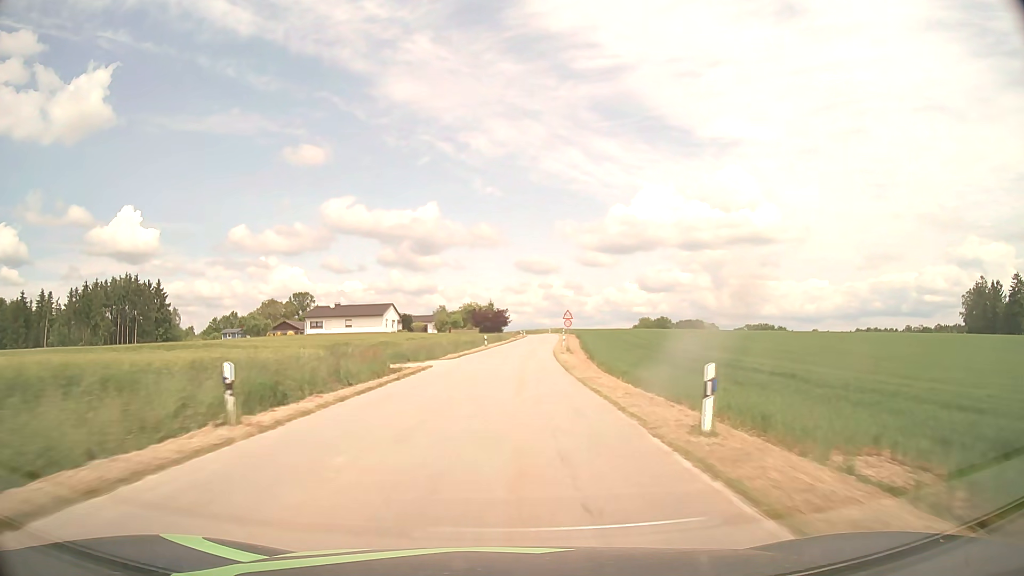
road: tertiary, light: Day
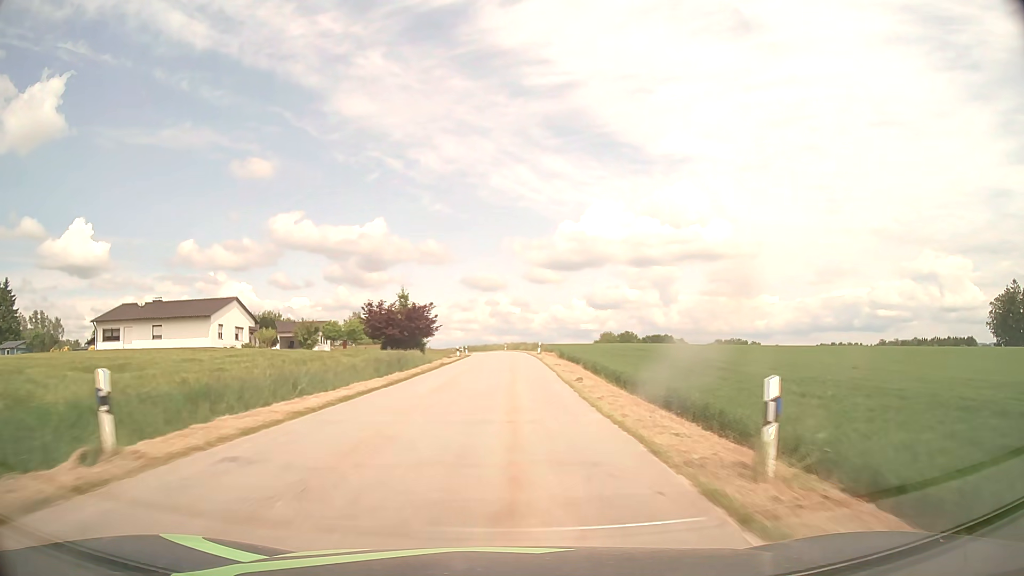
(+2.0, +52.4) m; +4°
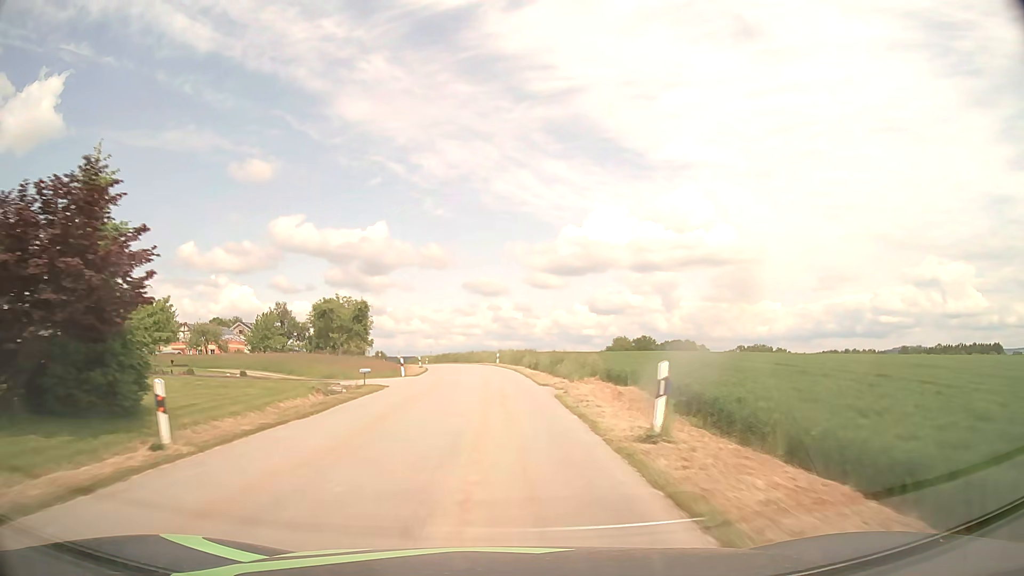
(+1.0, +47.8) m; 0°
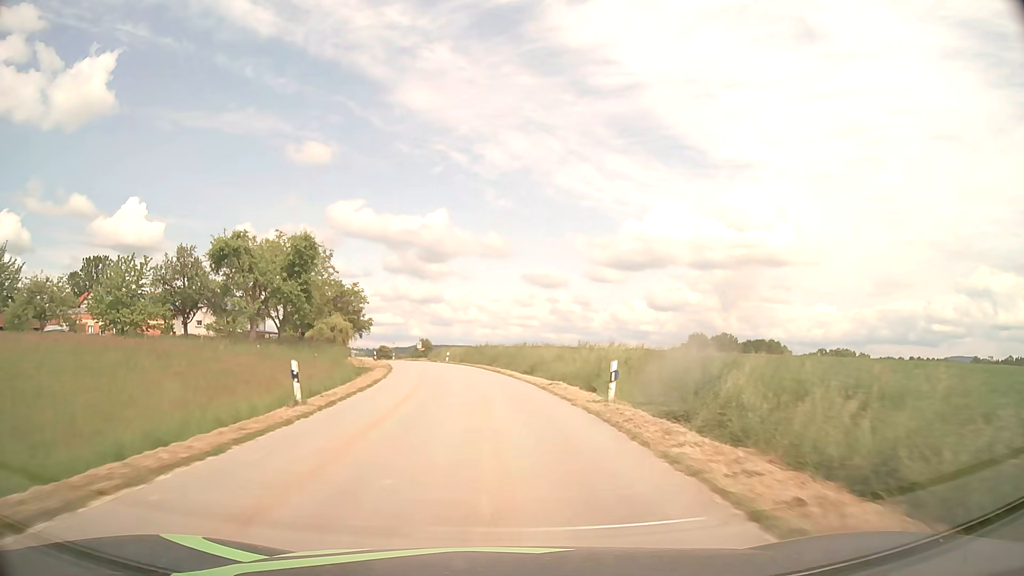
(-1.9, +44.7) m; -5°
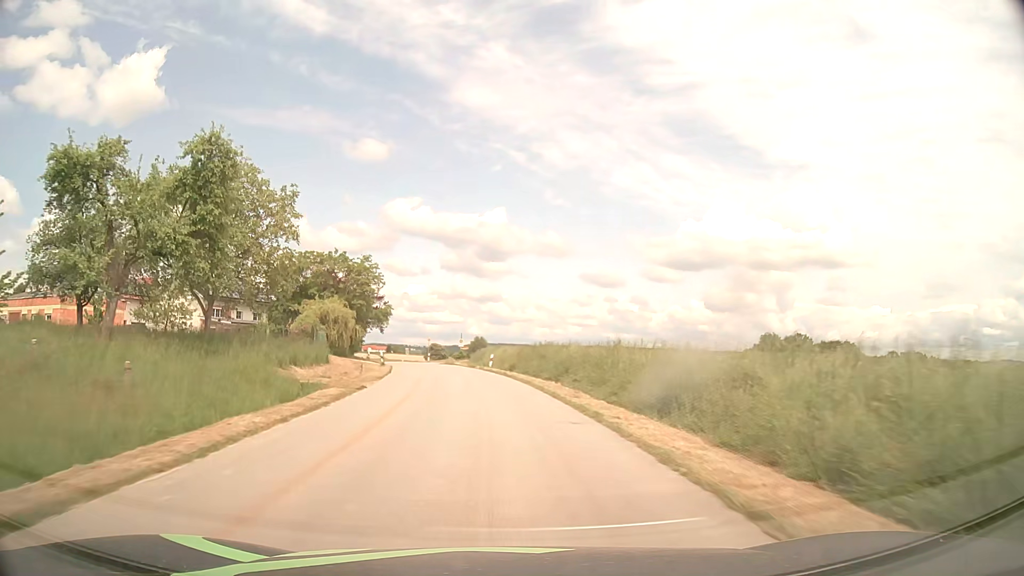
(-0.8, +21.9) m; -5°
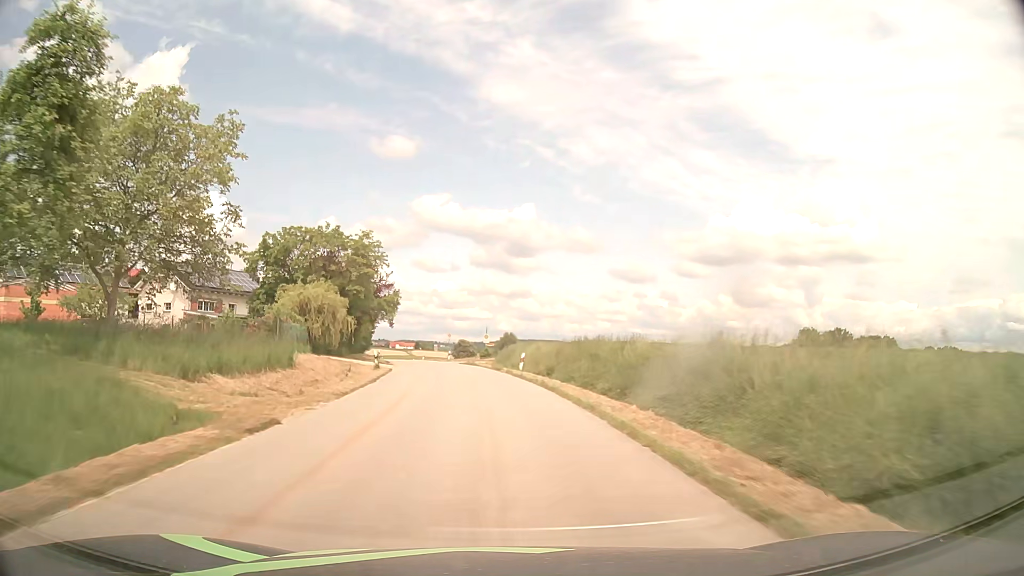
(-0.2, +10.9) m; -2°
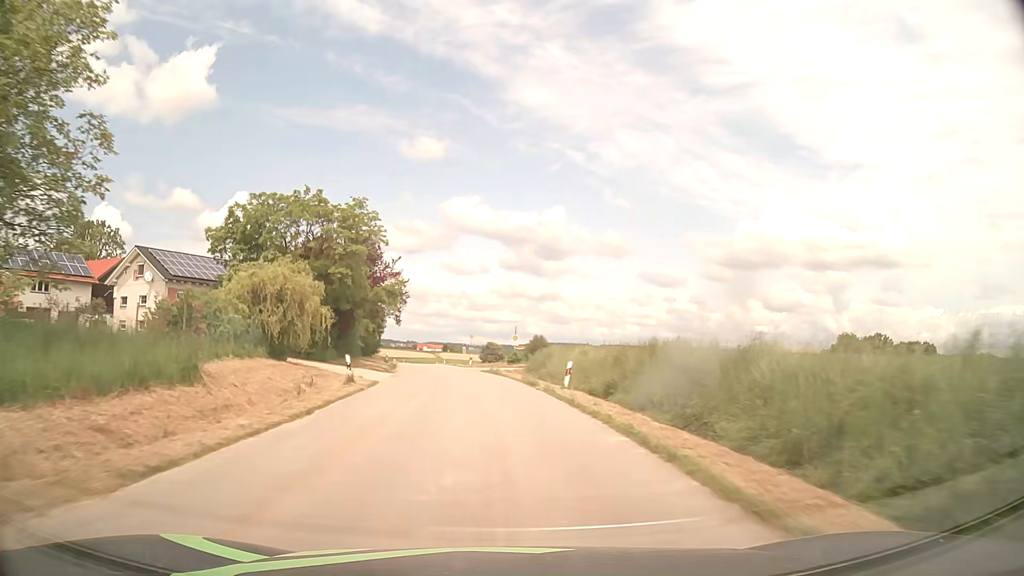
(-0.2, +10.9) m; -2°
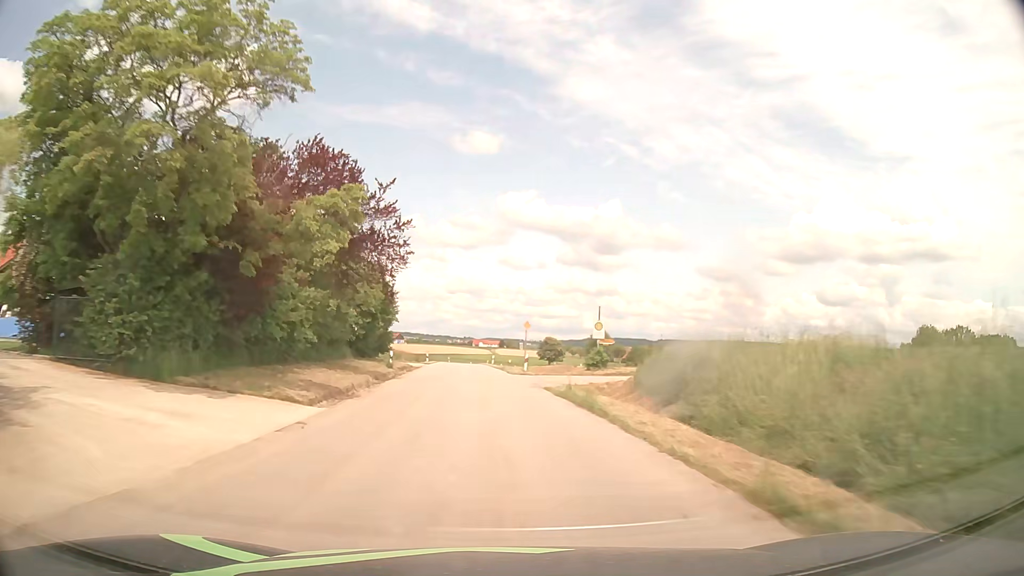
(-1.0, +21.7) m; -5°
(0, +10) (-1, +20) (-1, +30) (-2, +40) (-3, +50) (-3, +60) (-4, +70) (-4, +80) (-5, +90) (-6, +100) m
